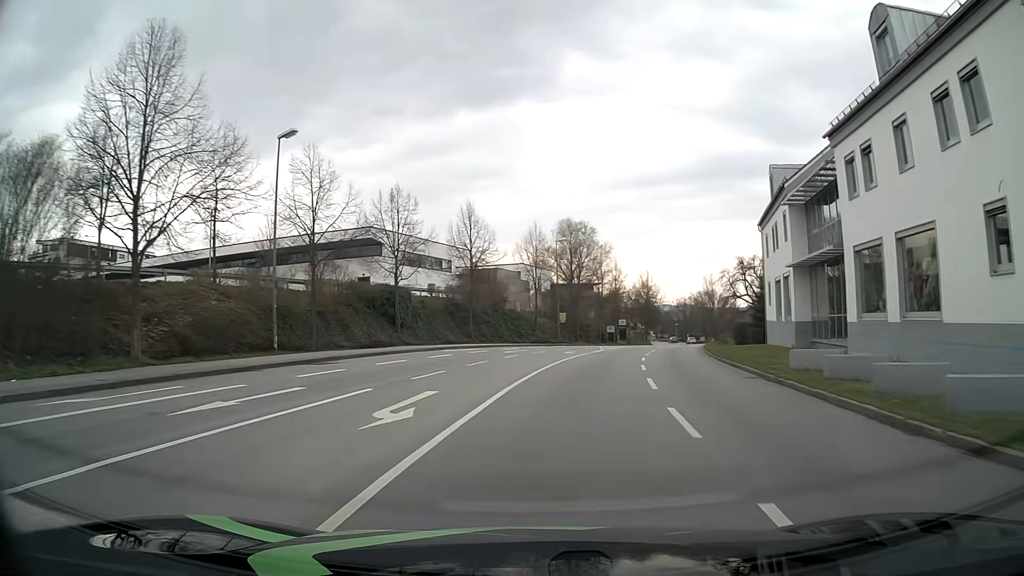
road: tertiary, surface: asphalt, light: Day
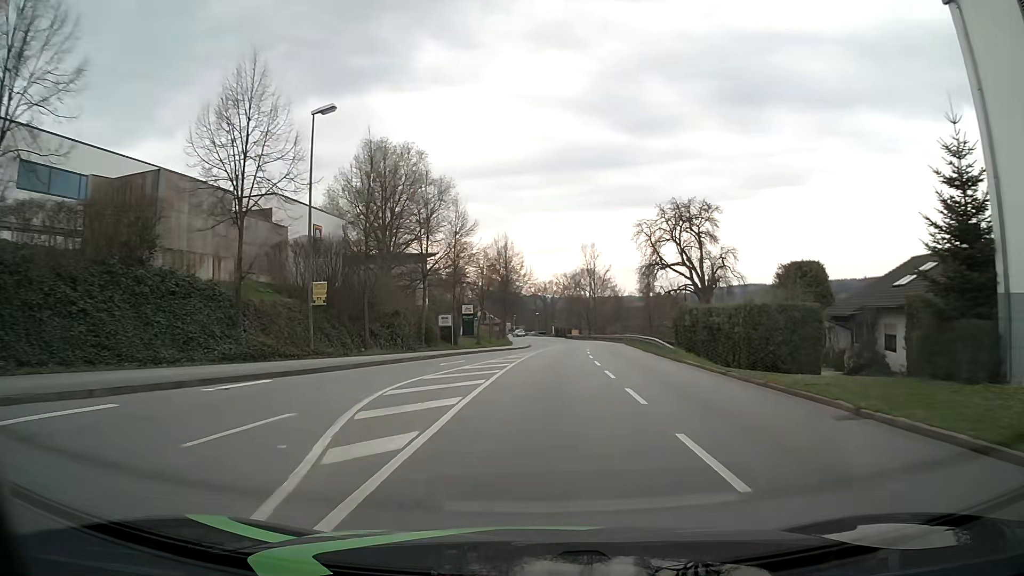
(+4.9, +38.8) m; +13°
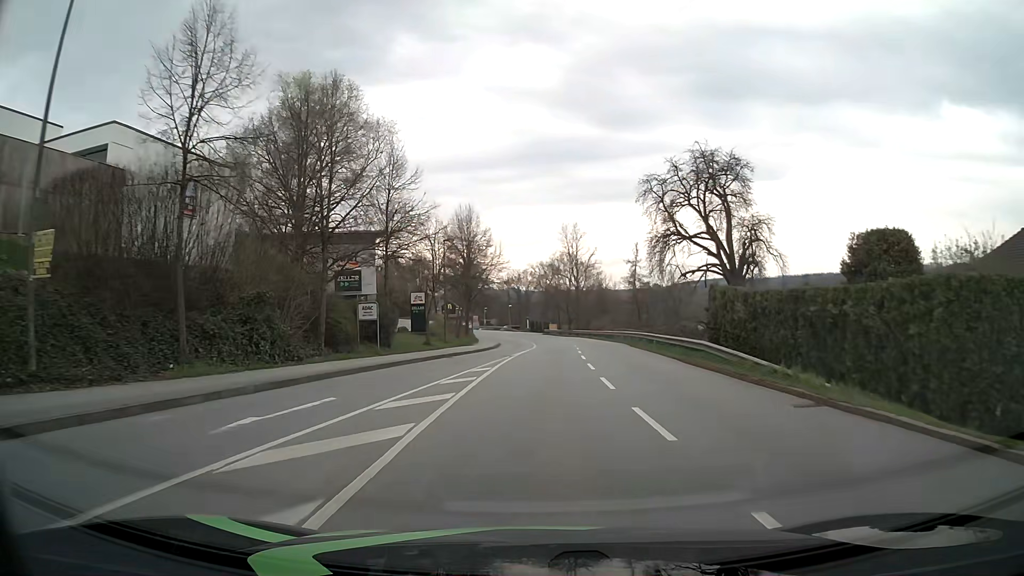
(+0.4, +15.6) m; +2°
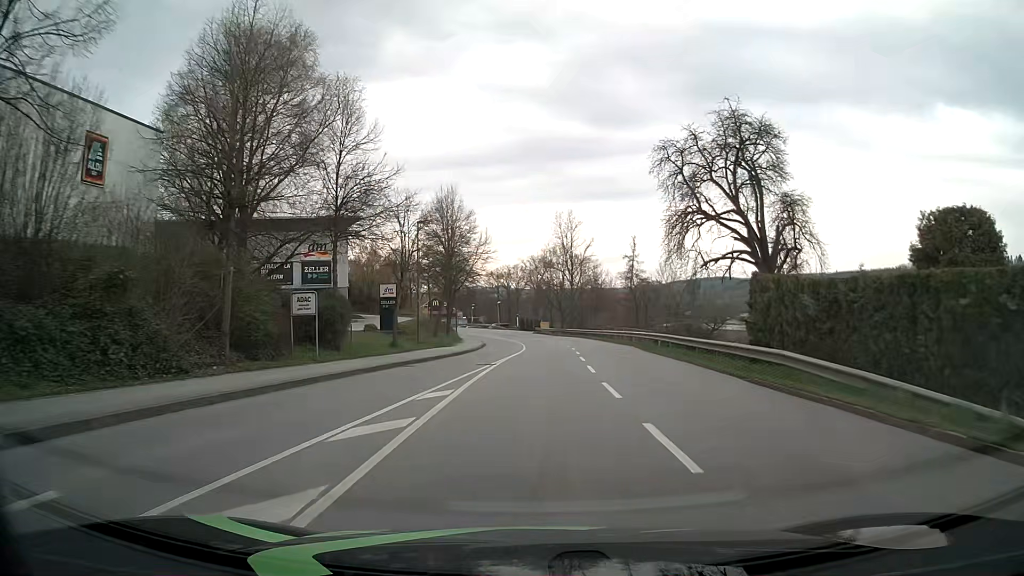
(+0.1, +7.8) m; +1°
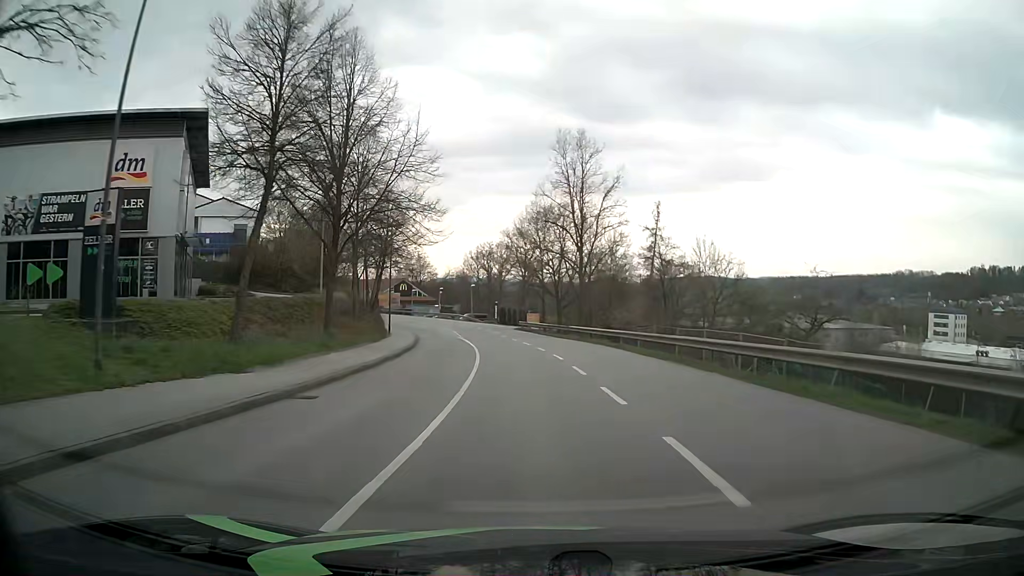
(+0.5, +31.2) m; +1°
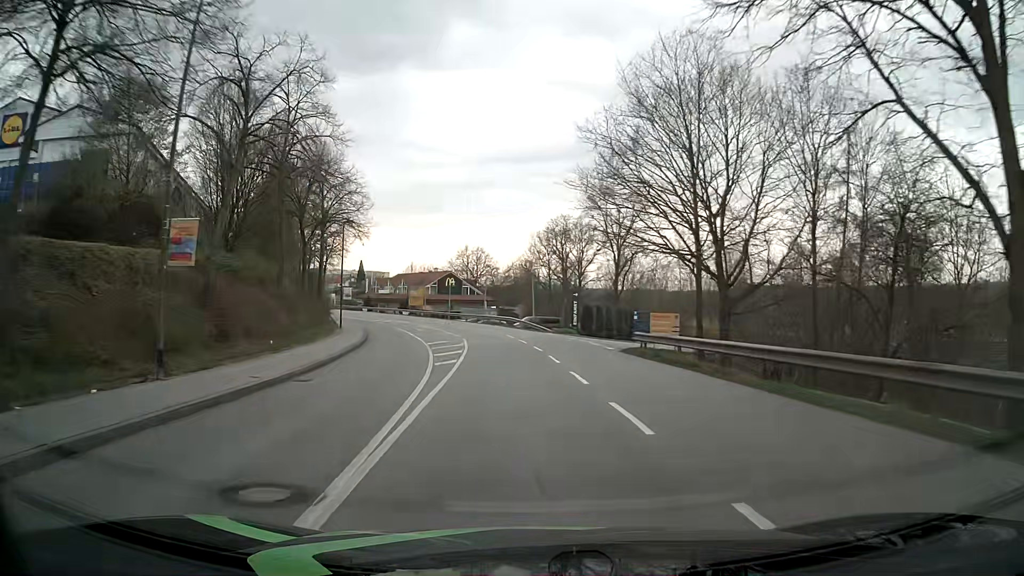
(-2.3, +38.4) m; -6°
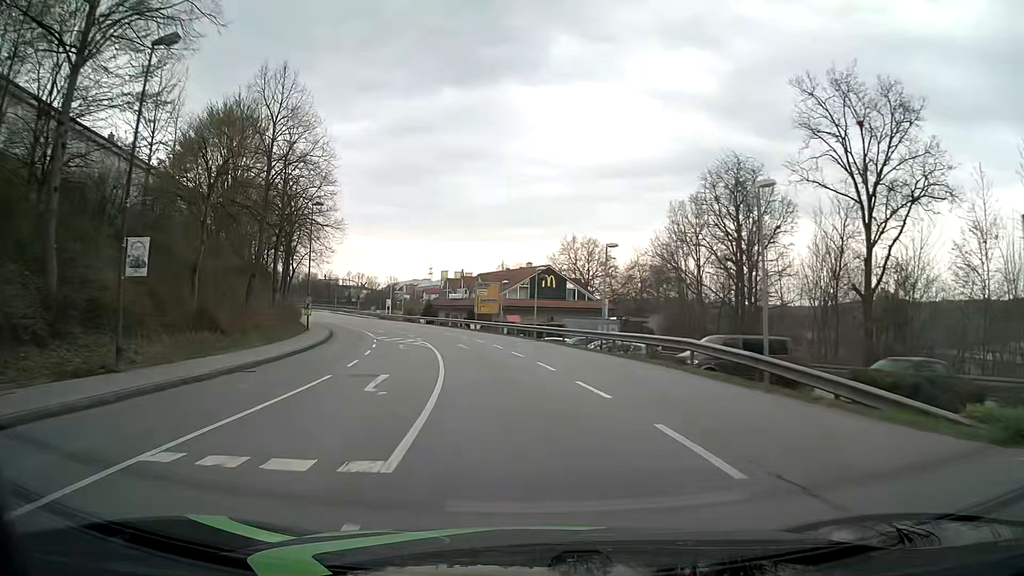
(-2.8, +37.7) m; -10°
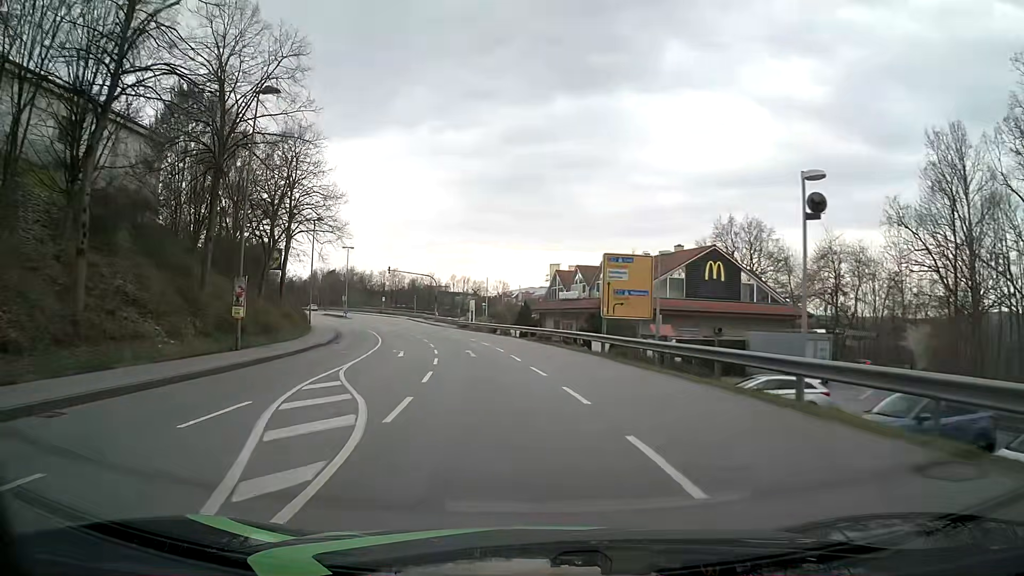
(-2.6, +30.1) m; -10°
(0, +10) (-1, +20) (-2, +30) (-4, +40) (-7, +49) (-10, +59) (-13, +68) (-16, +78) (-20, +87) (-24, +96) m
